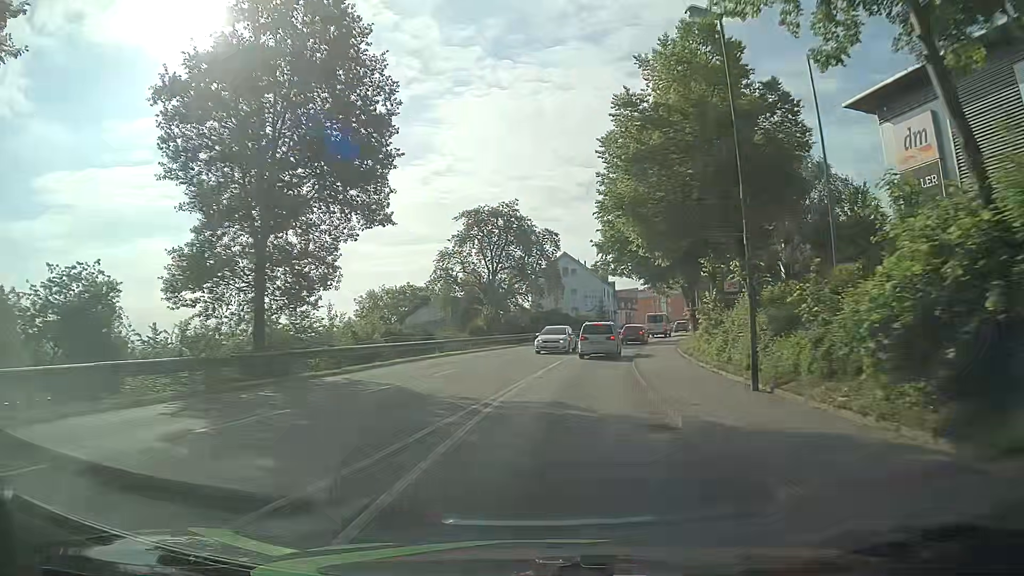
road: tertiary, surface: asphalt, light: Day
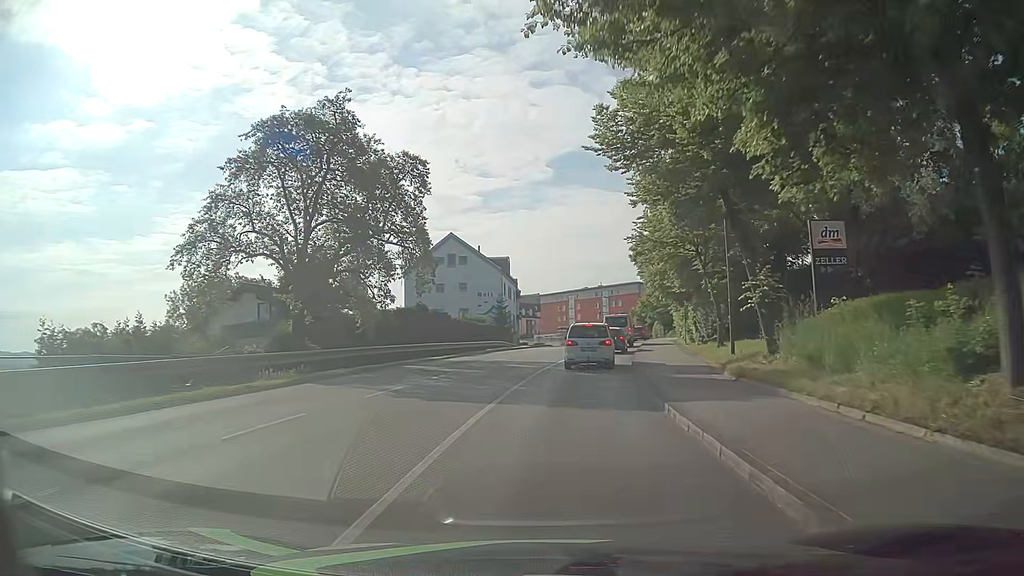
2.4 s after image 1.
(+1.9, +29.4) m; +8°
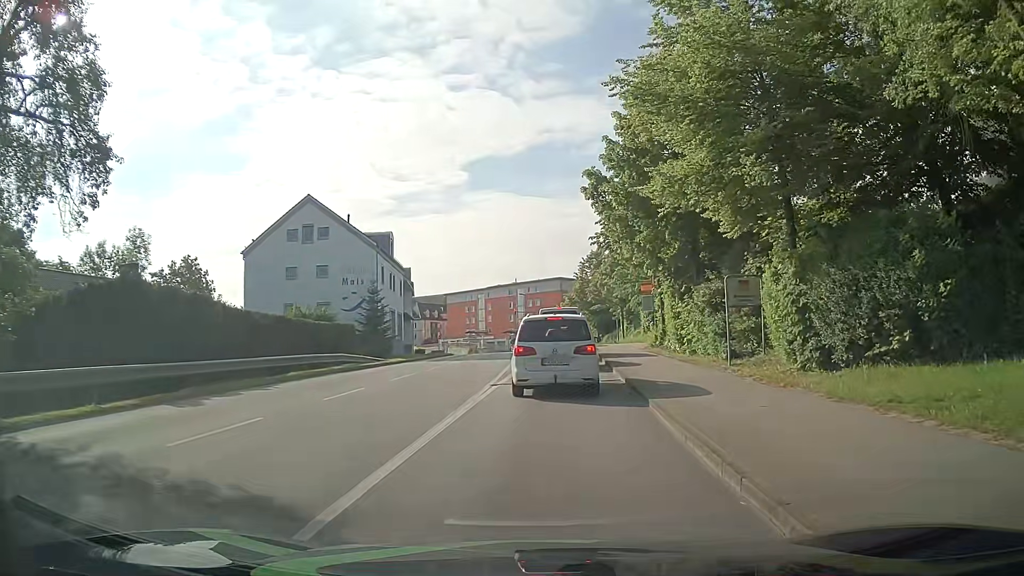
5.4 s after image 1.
(+1.6, +23.2) m; +8°
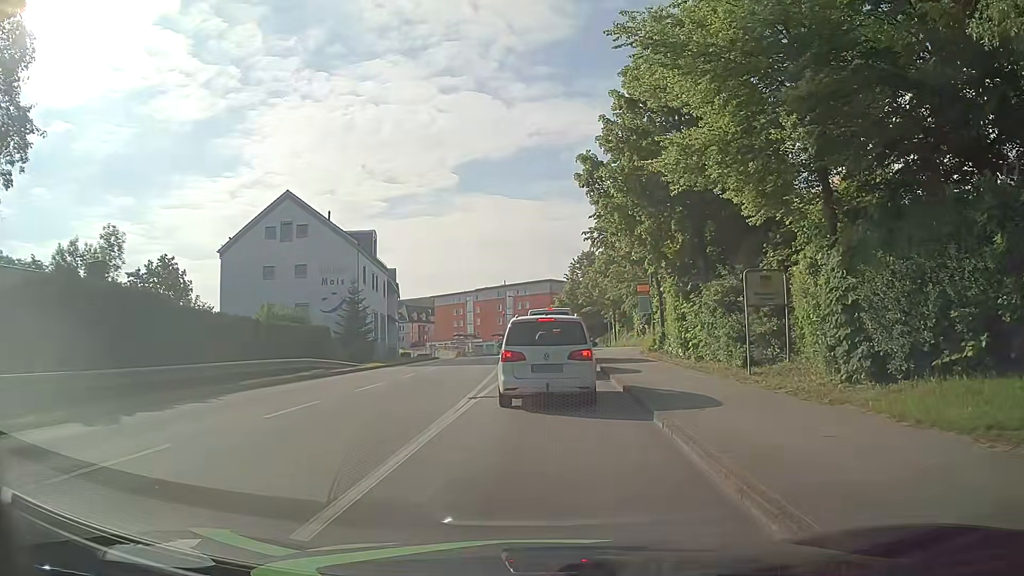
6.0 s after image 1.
(0.0, +2.5) m; -1°
